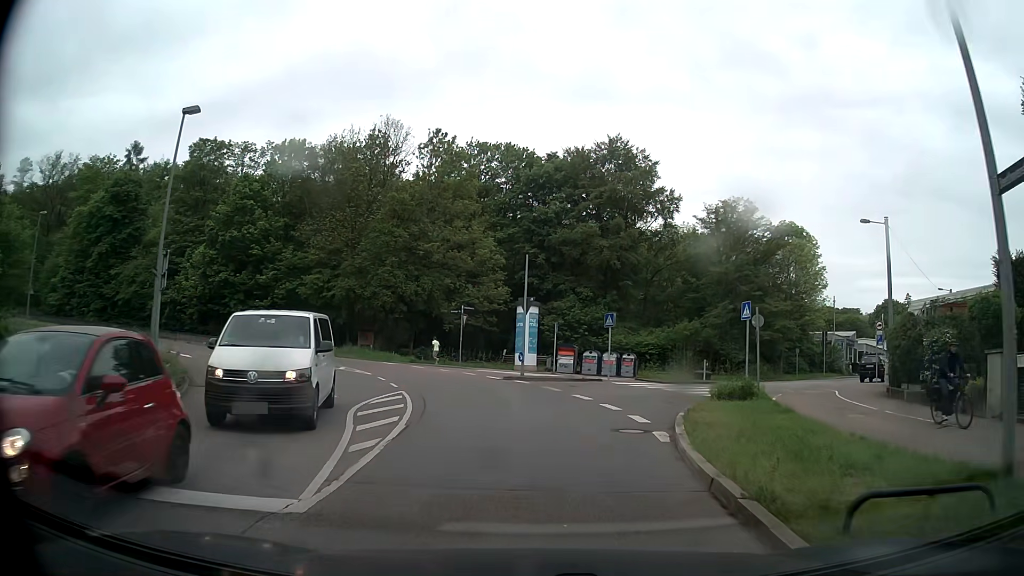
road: secondary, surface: asphalt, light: Day
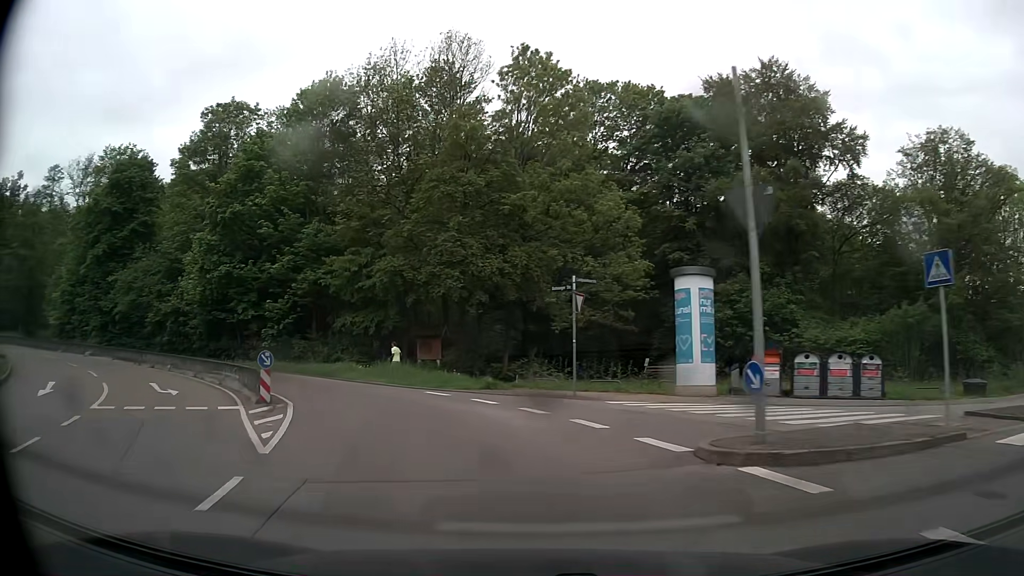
(-1.4, +19.9) m; -11°
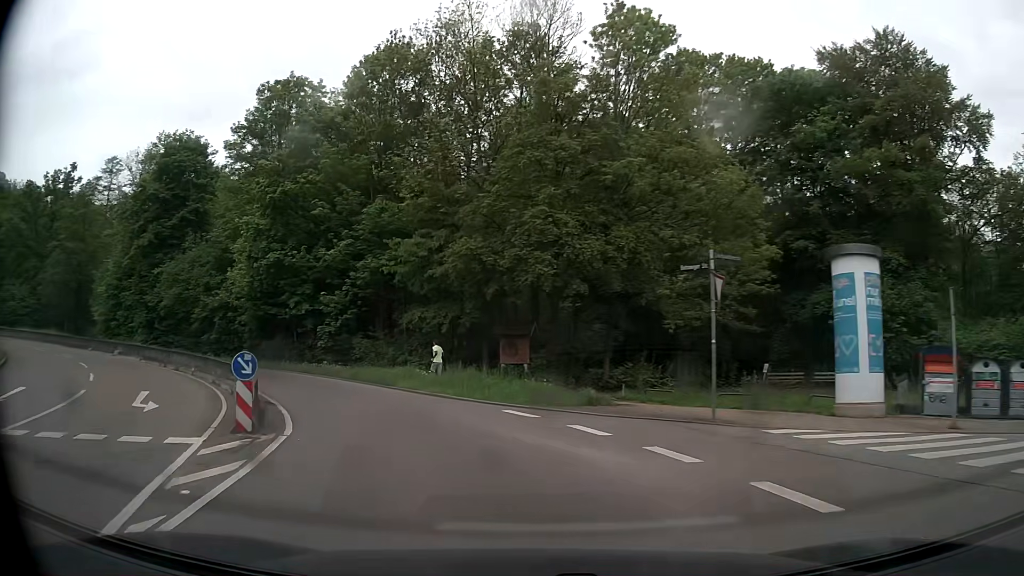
(-0.4, +6.0) m; -7°
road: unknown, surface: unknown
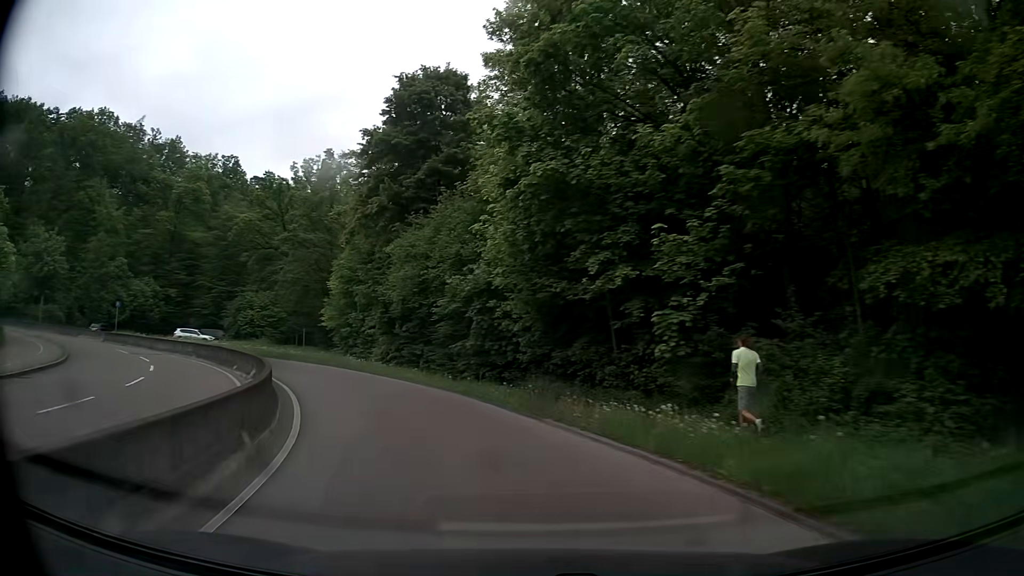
(-5.0, +18.4) m; -31°
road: secondary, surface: asphalt
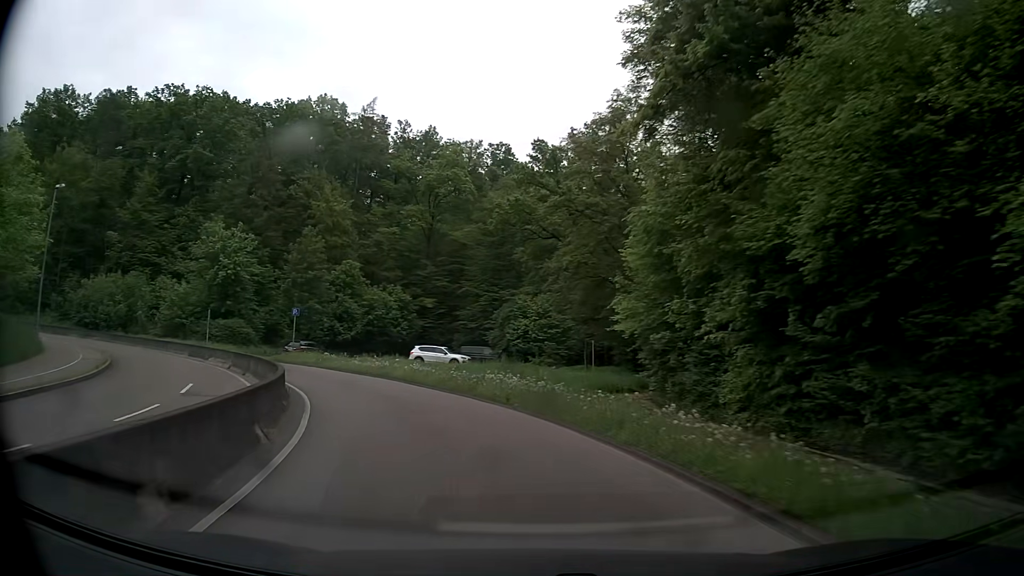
(-4.8, +19.8) m; -26°
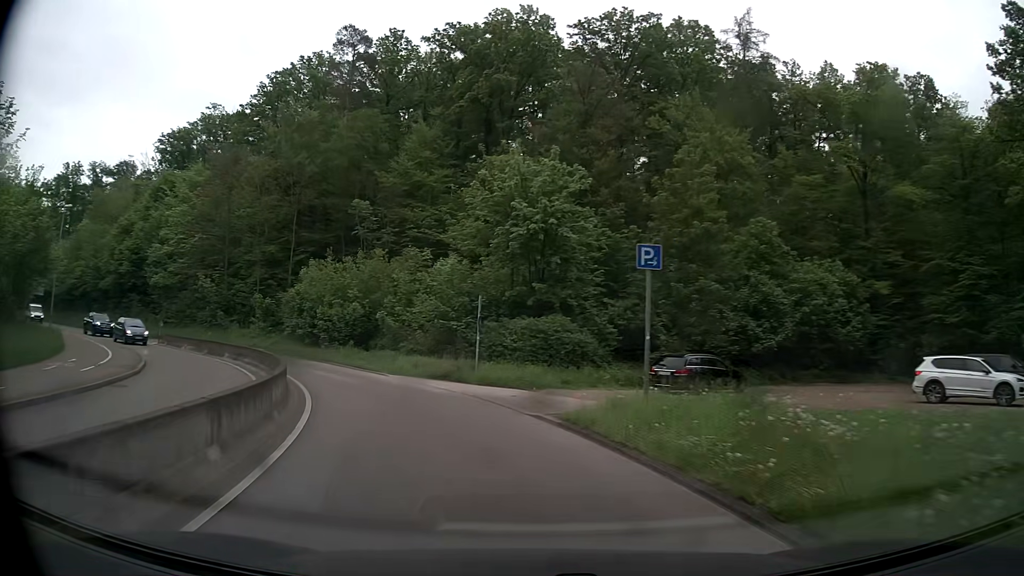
(-8.3, +26.5) m; -34°
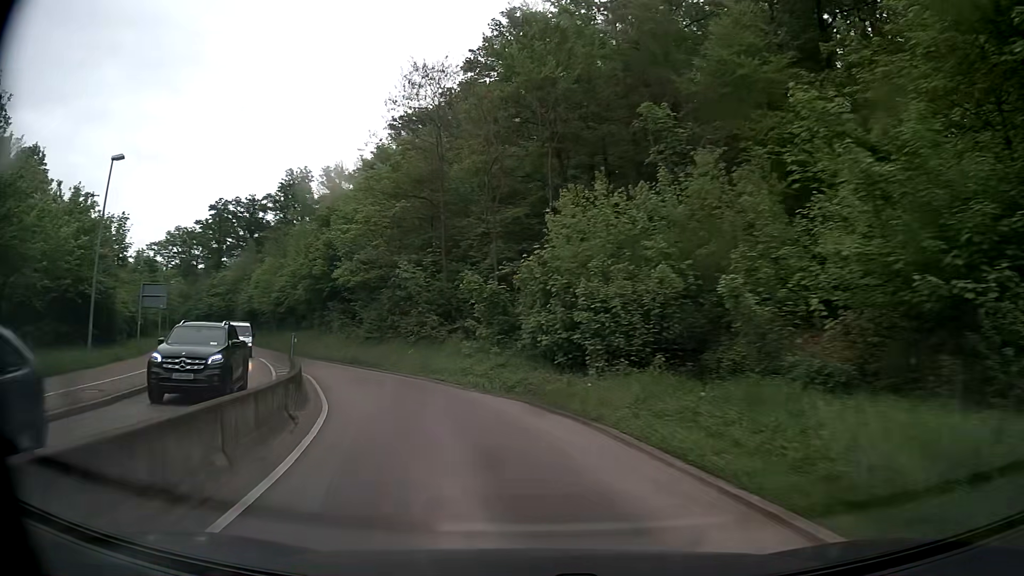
(-5.1, +21.0) m; -27°
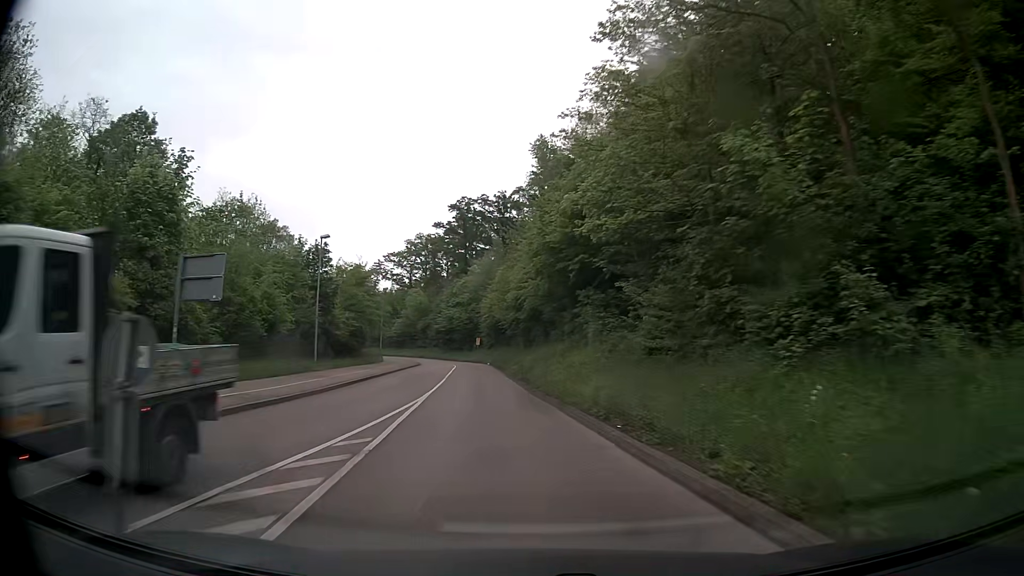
(-4.9, +21.9) m; -25°
(0, +10) (-1, +20) (-2, +30) (-3, +40) (-4, +50) (-4, +60) (-6, +70) (-7, +80) (-10, +89) (-14, +98) m
